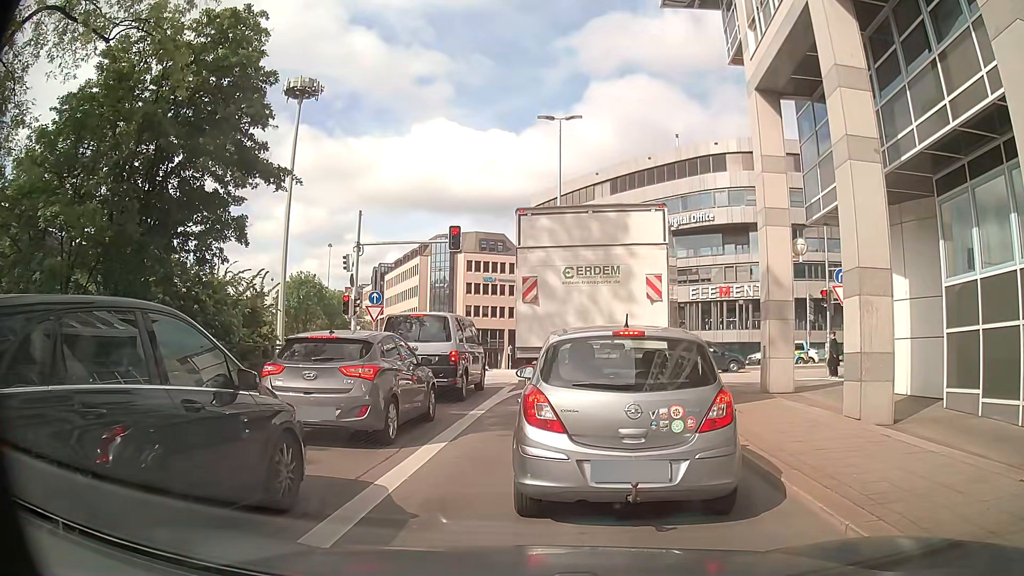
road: primary_link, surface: asphalt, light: Day
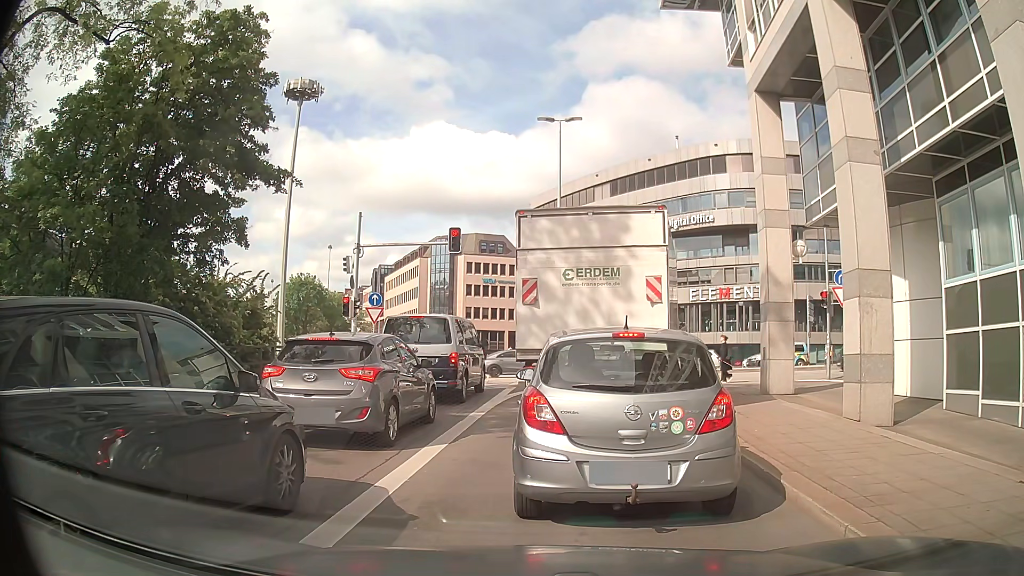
(0.0, +0.1) m; 0°
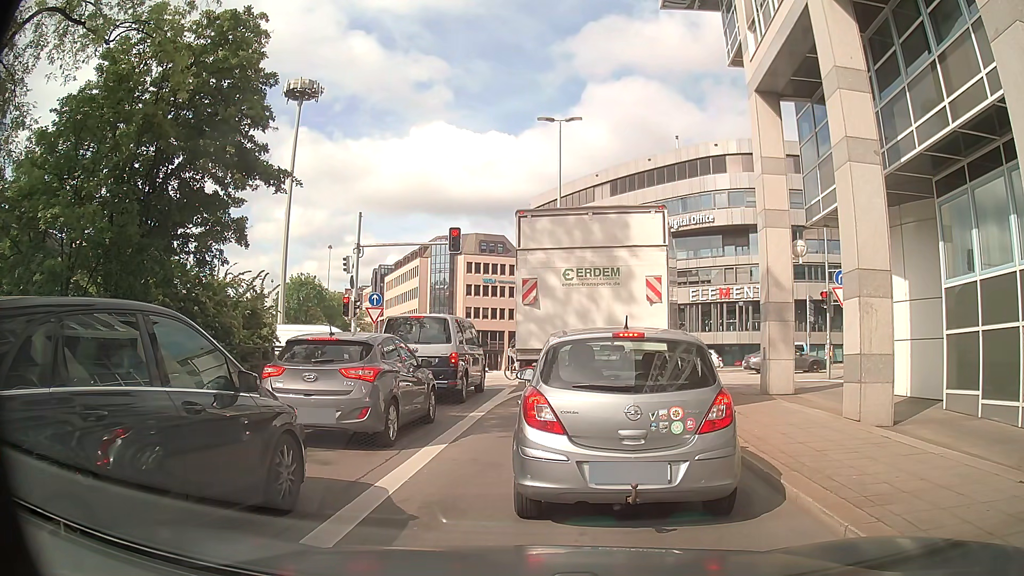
(0.0, 0.0) m; 0°
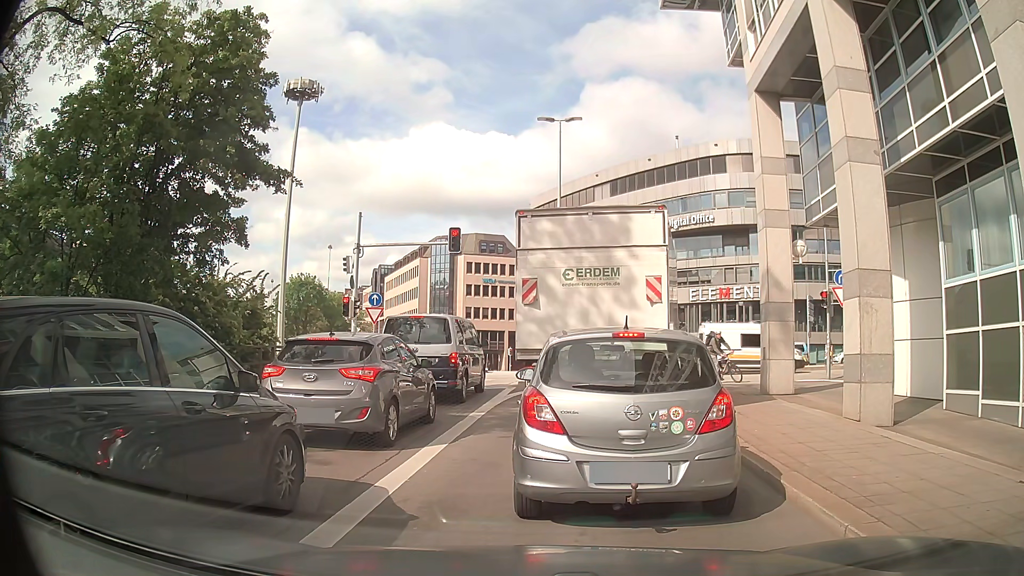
(0.0, 0.0) m; 0°
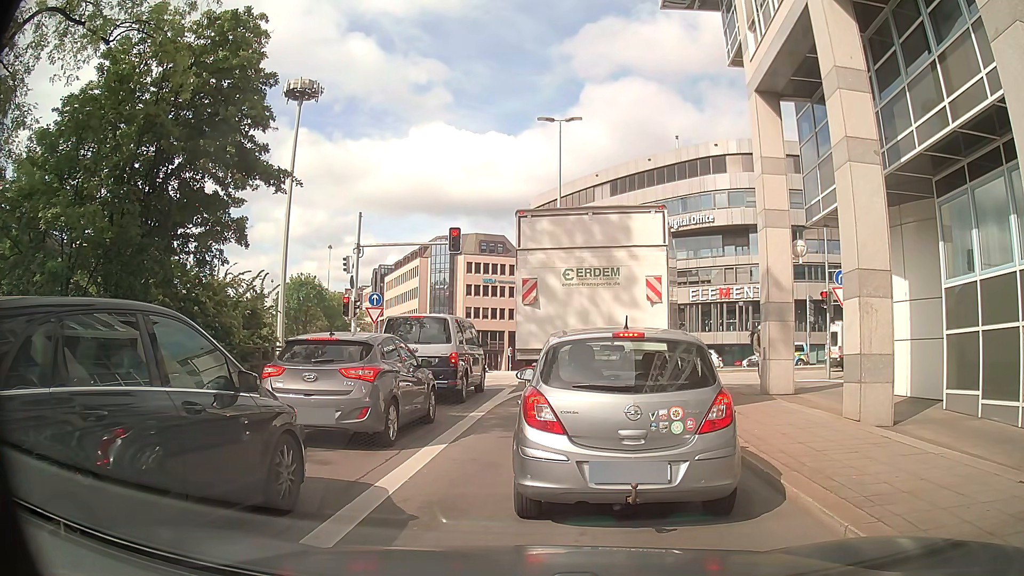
(0.0, 0.0) m; 0°
